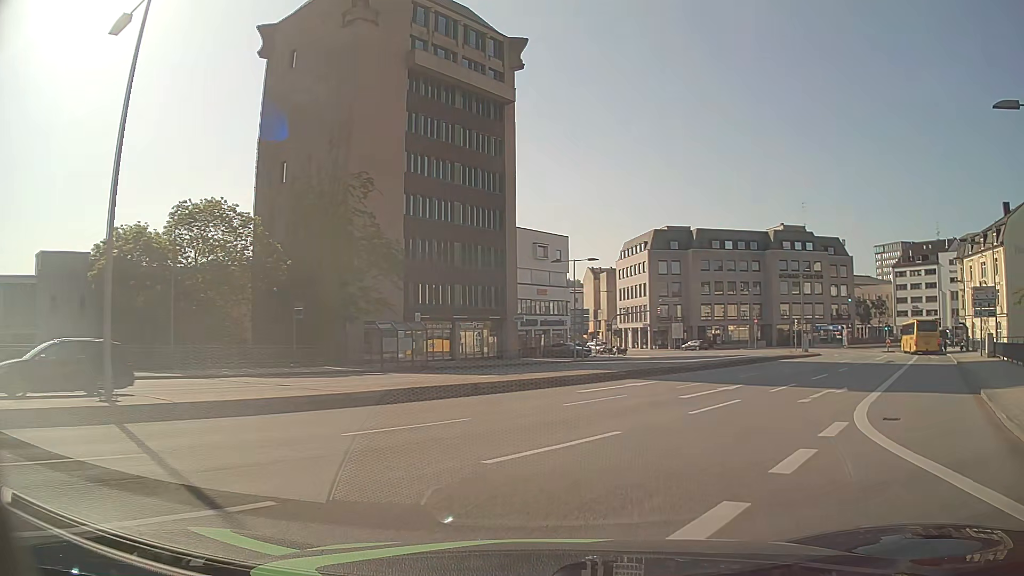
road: residential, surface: asphalt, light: Day
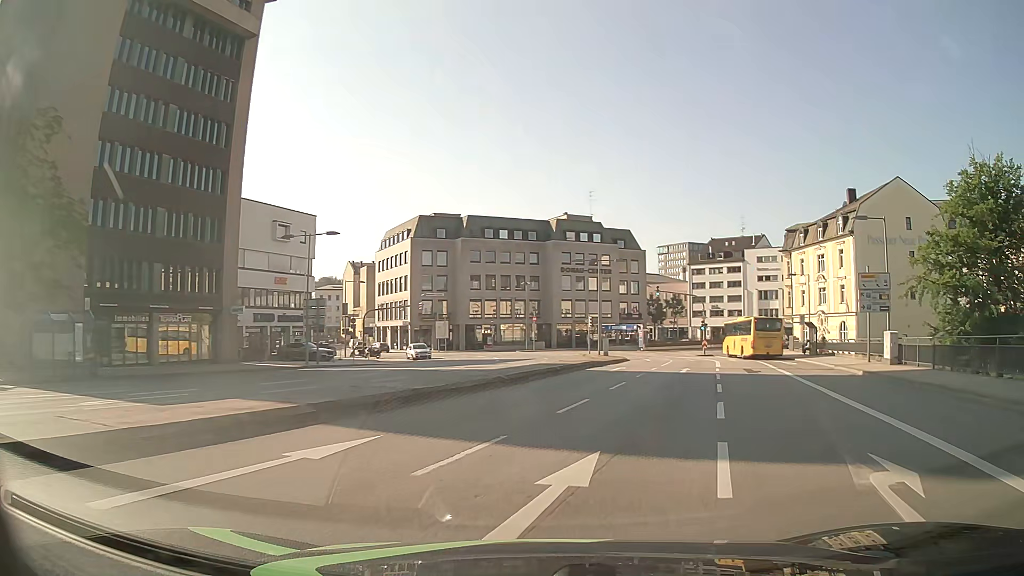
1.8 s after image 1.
(+2.5, +13.0) m; +21°
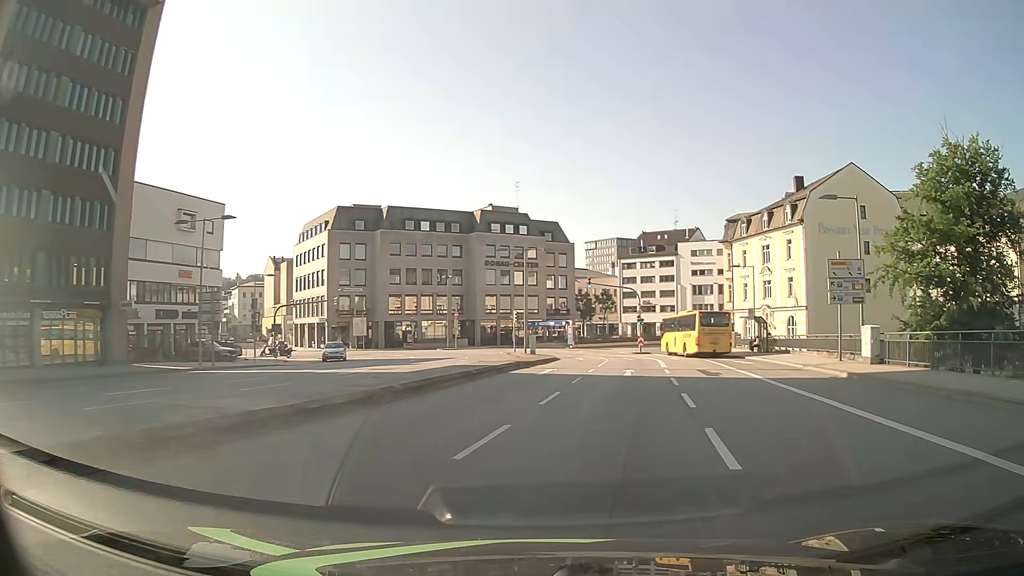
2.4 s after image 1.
(+0.3, +5.1) m; +6°
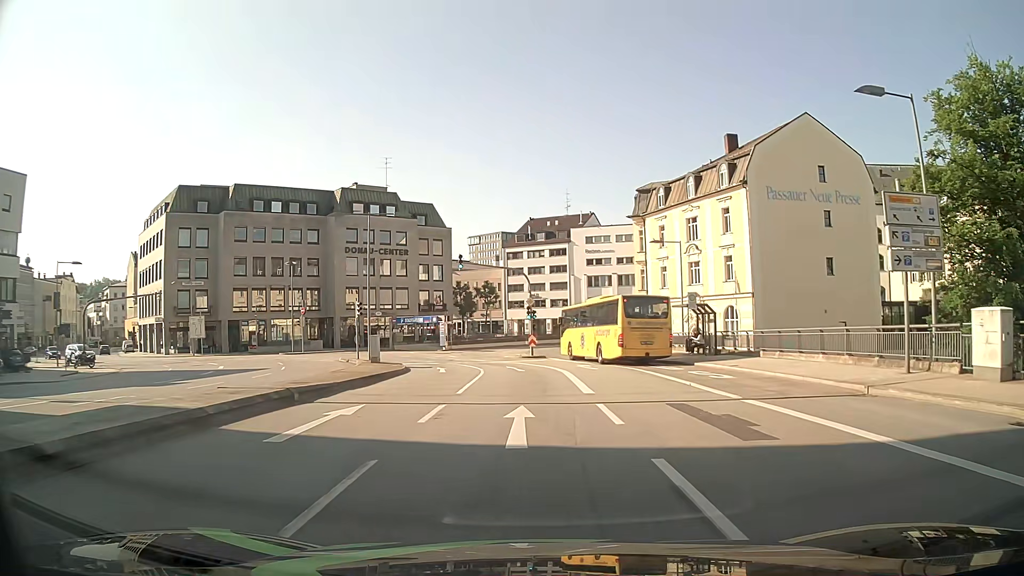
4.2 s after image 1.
(+1.7, +14.9) m; +10°
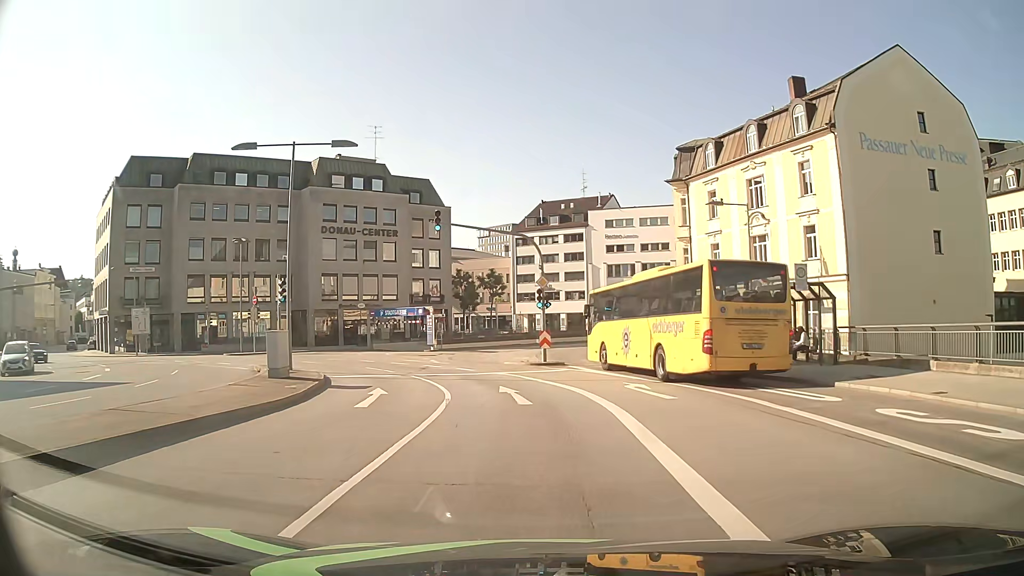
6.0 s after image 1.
(-0.1, +13.4) m; -1°
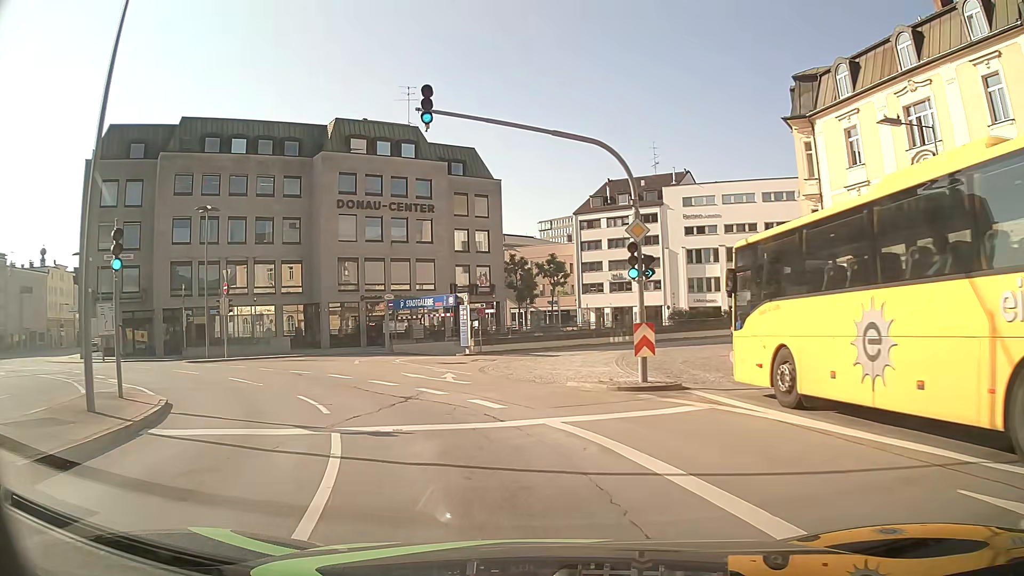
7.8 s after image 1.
(-0.4, +13.8) m; -5°
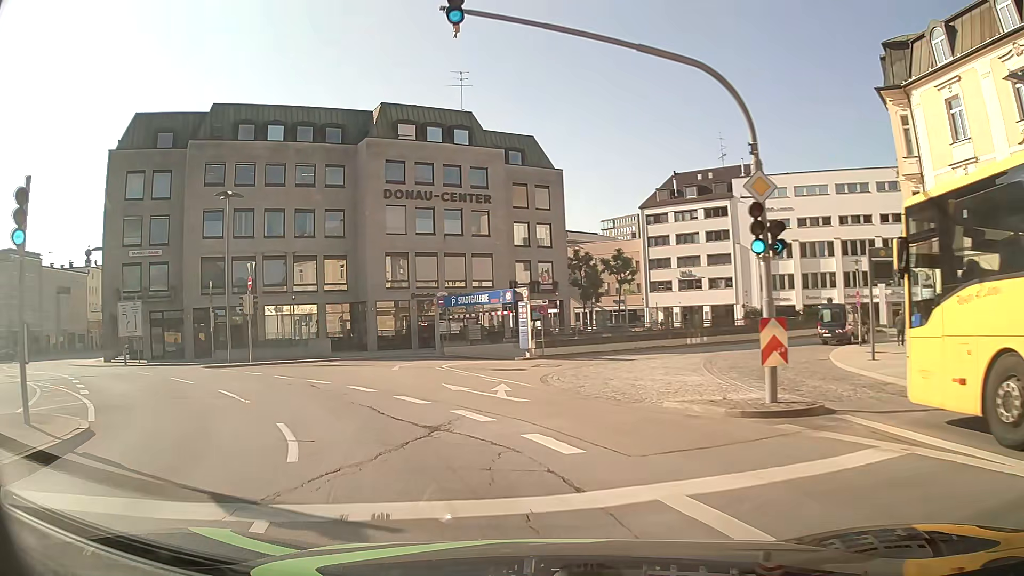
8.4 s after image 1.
(-0.2, +4.6) m; -5°
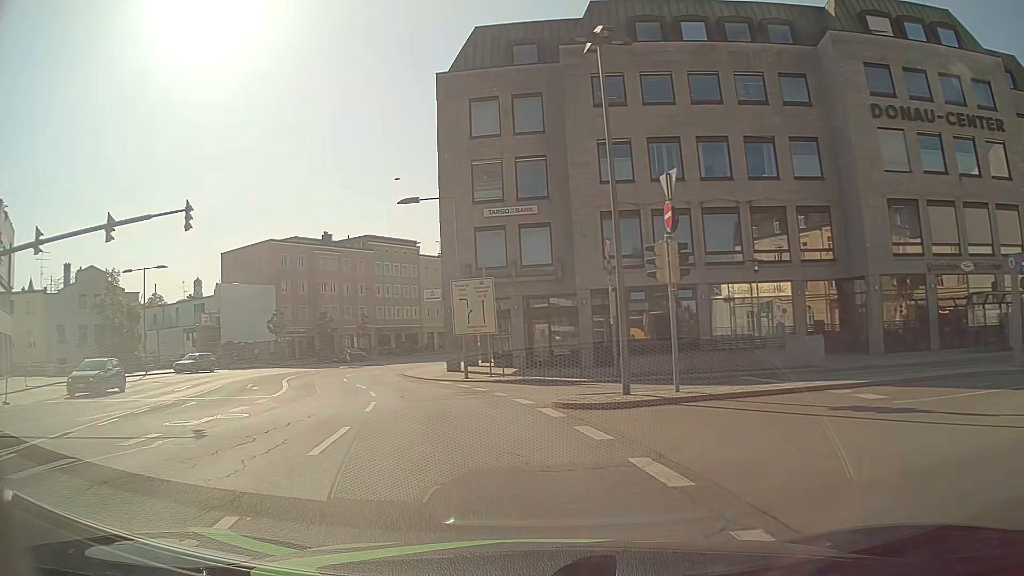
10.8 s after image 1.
(-6.0, +17.1) m; -38°
(-1, +10) (-3, +20) (-6, +29) (-9, +39) (-9, +49) (-8, +59) (-6, +68) (-3, +78) (-1, +88) (+1, +98) m
